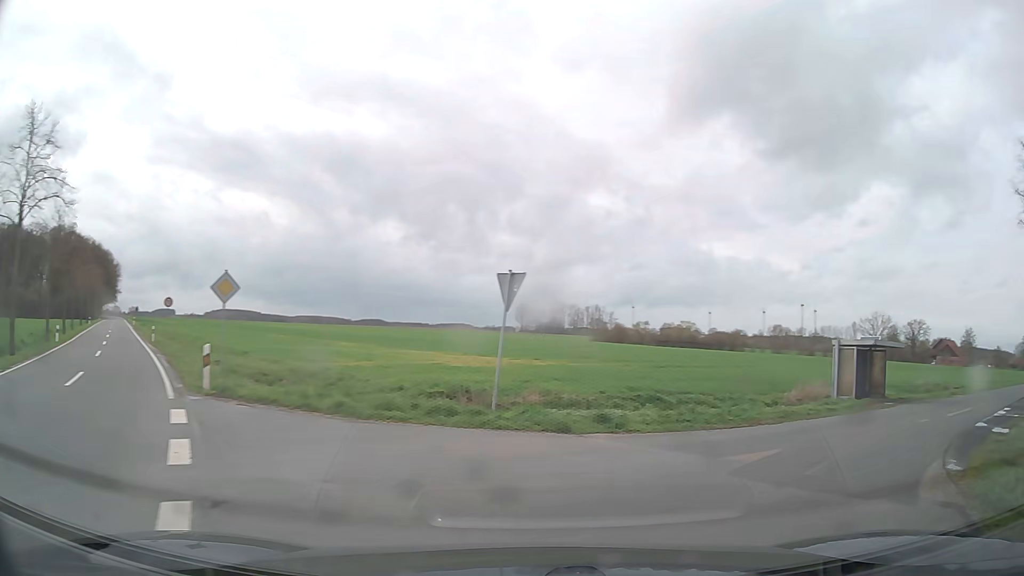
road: tertiary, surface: asphalt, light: Day
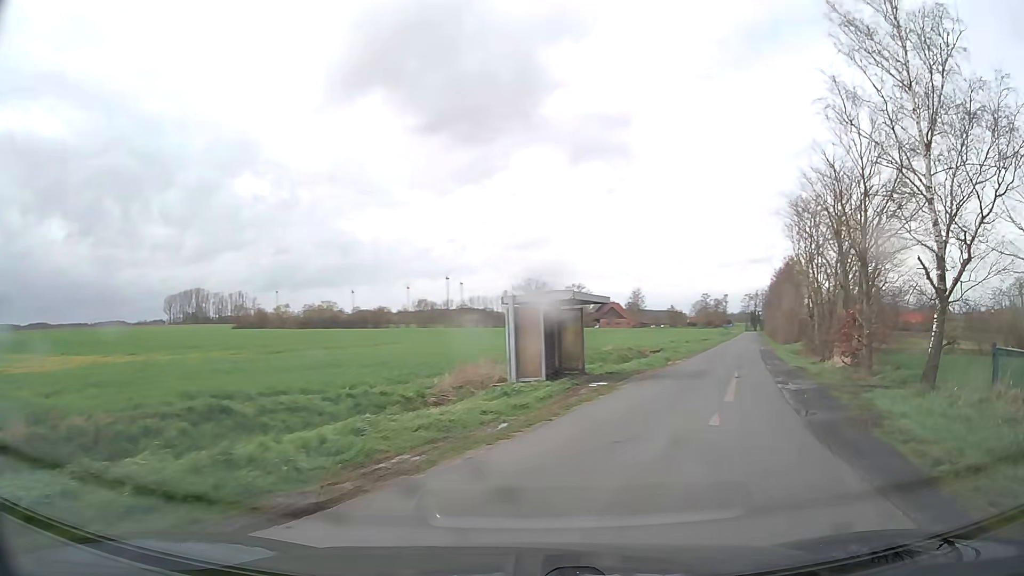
(+2.5, +8.5) m; +31°
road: unclassified
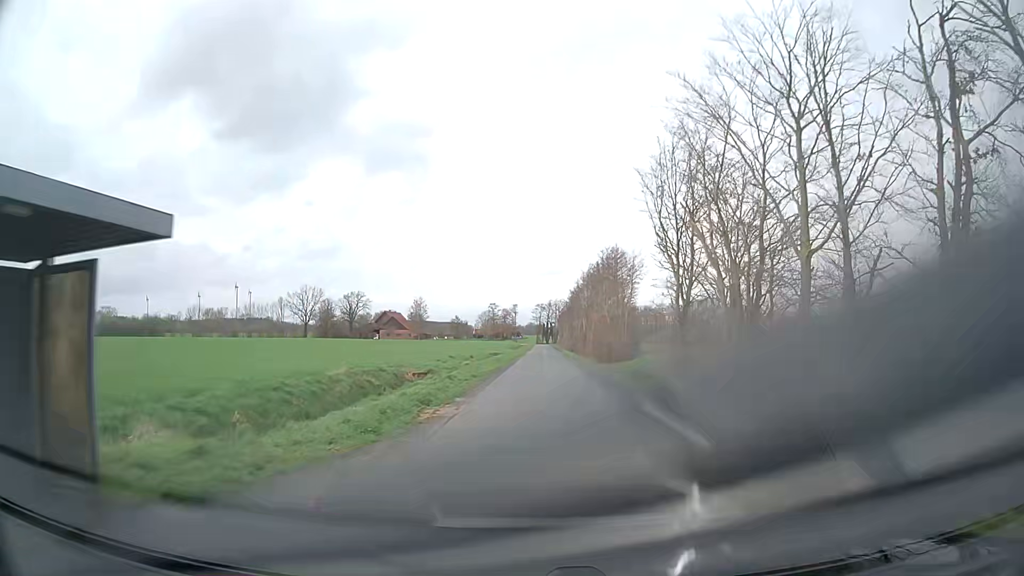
(+3.5, +15.7) m; +19°
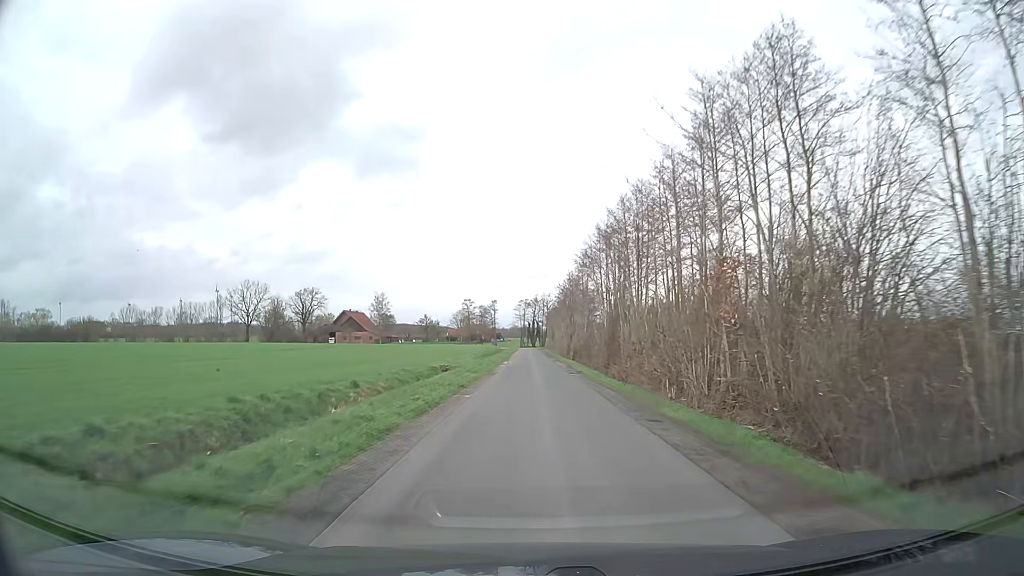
(+0.7, +36.2) m; +1°
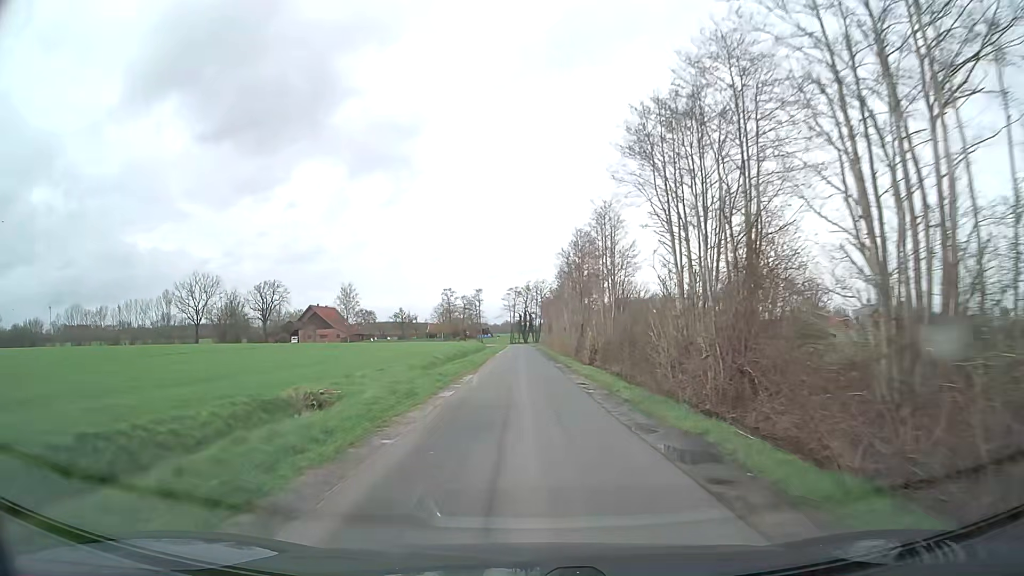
(+0.4, +26.5) m; +1°
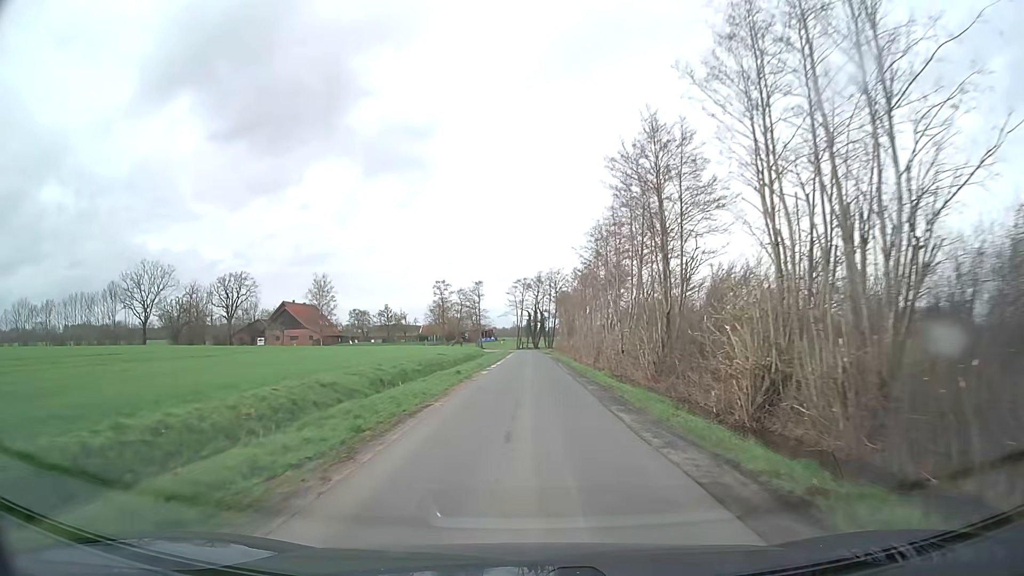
(-0.5, +28.6) m; -1°
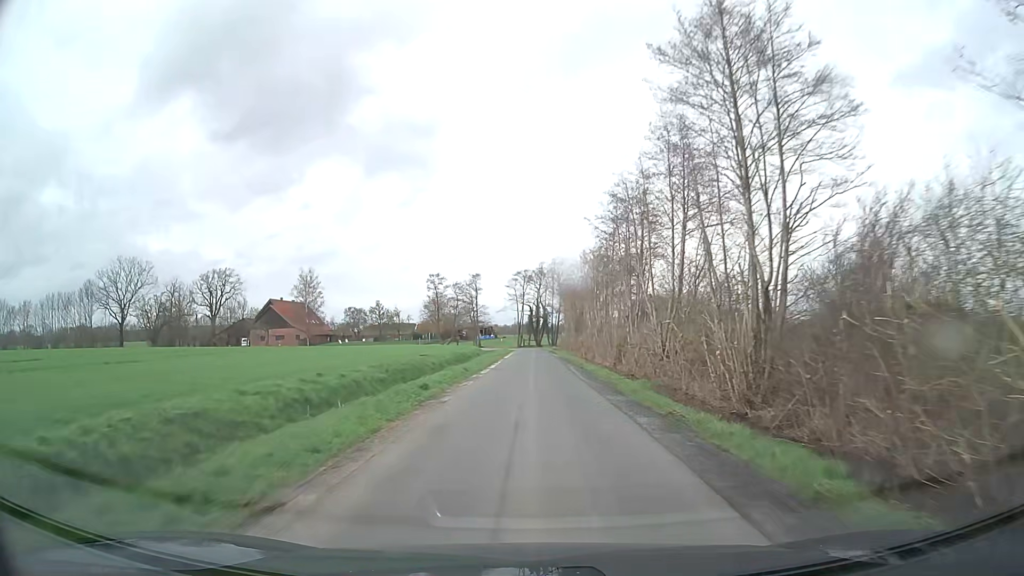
(0.0, +9.4) m; 0°
